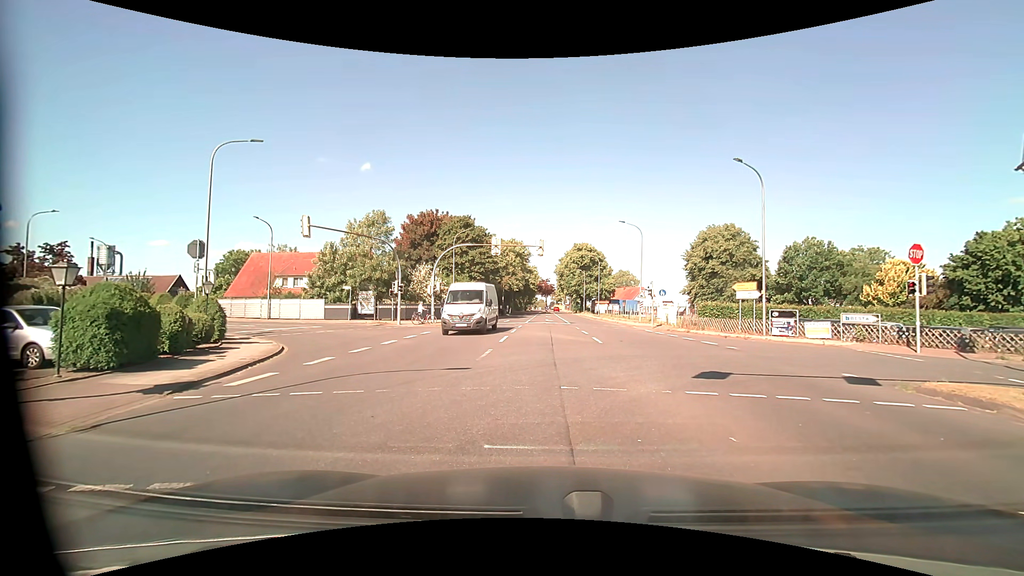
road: tertiary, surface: asphalt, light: Day
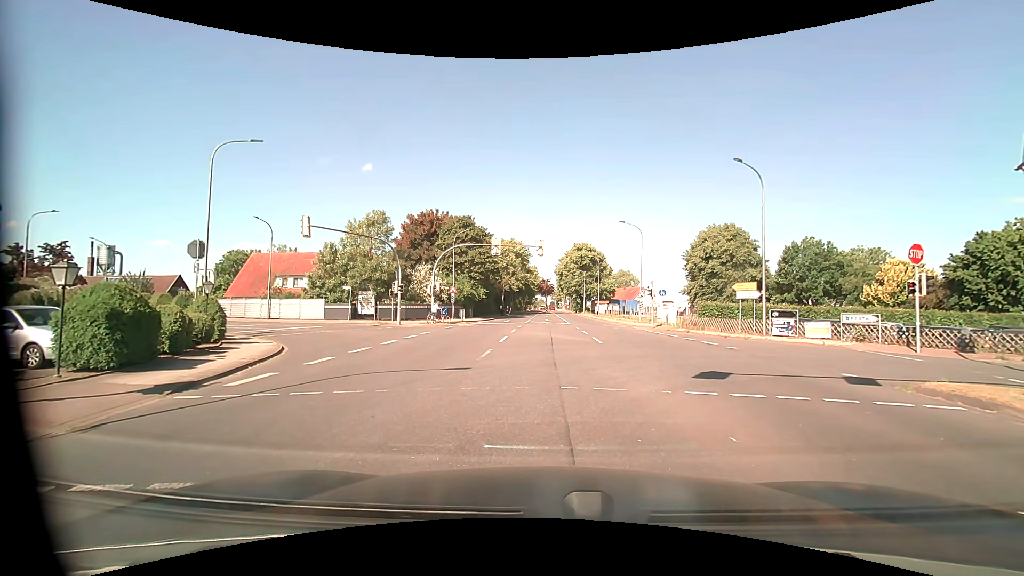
(0.0, 0.0) m; 0°
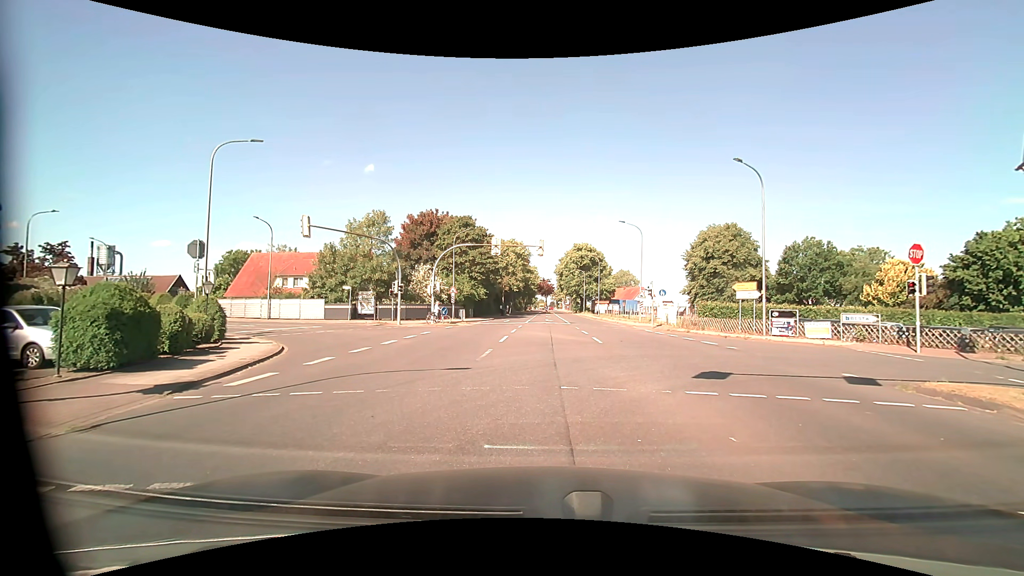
(0.0, 0.0) m; 0°
(0, +10) (-1, +20) (-6, +29) (-13, +35) (-22, +40) (-30, +45) (-39, +50) (-49, +53) (-58, +56) (-68, +59) m
